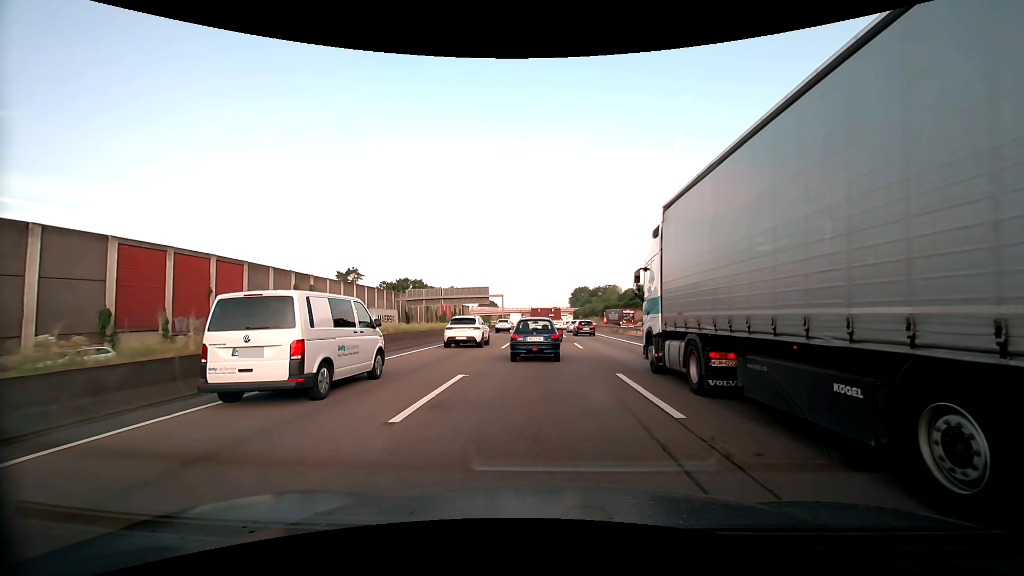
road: motorway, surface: asphalt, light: Day
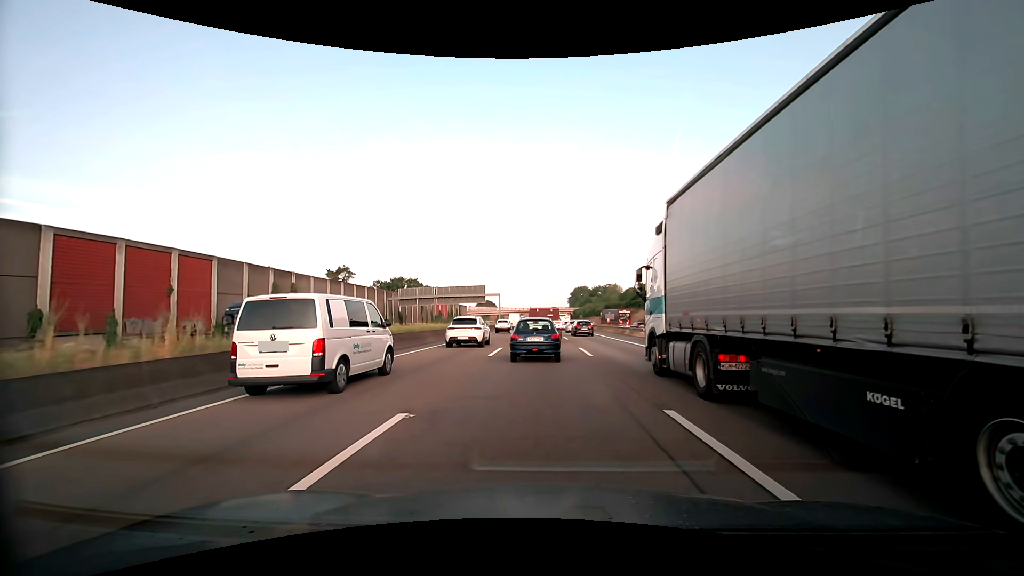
(0.0, +5.2) m; 0°
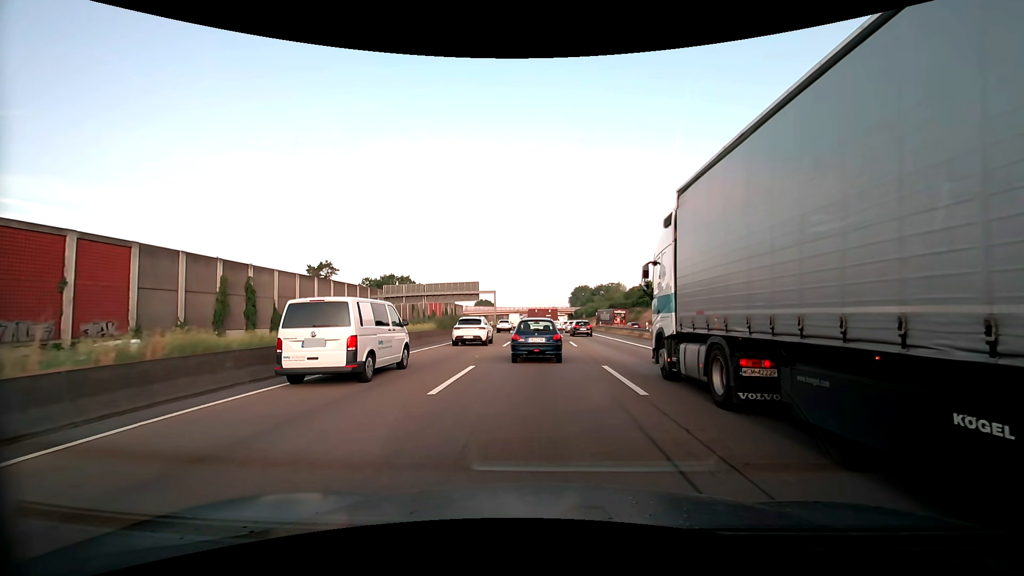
(0.0, +10.2) m; 0°
(0, +10) (0, +20) (0, +30) (0, +40) (0, +50) (0, +60) (0, +70) (0, +80) (-1, +90) (-1, +100) m
